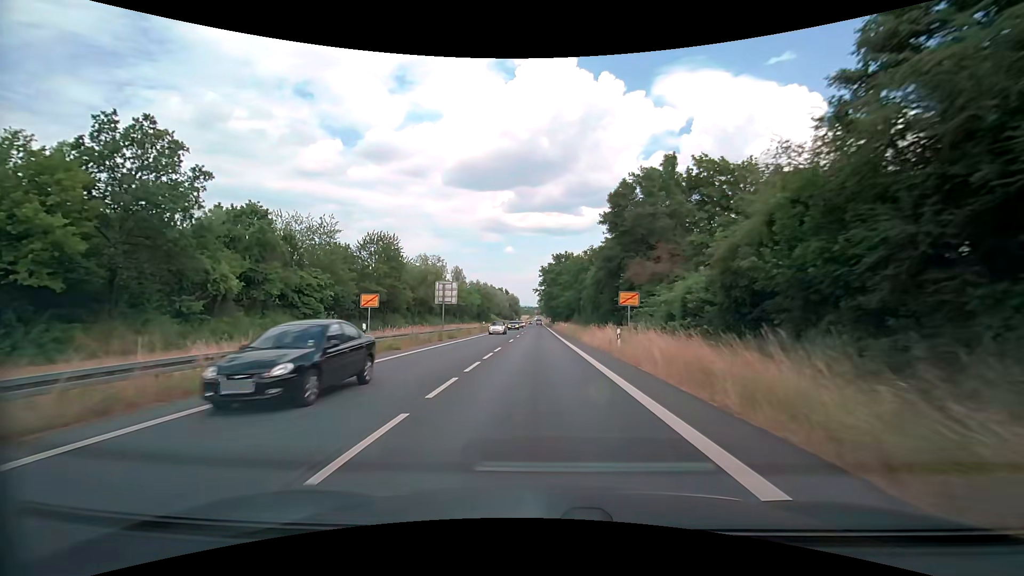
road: secondary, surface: asphalt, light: Day
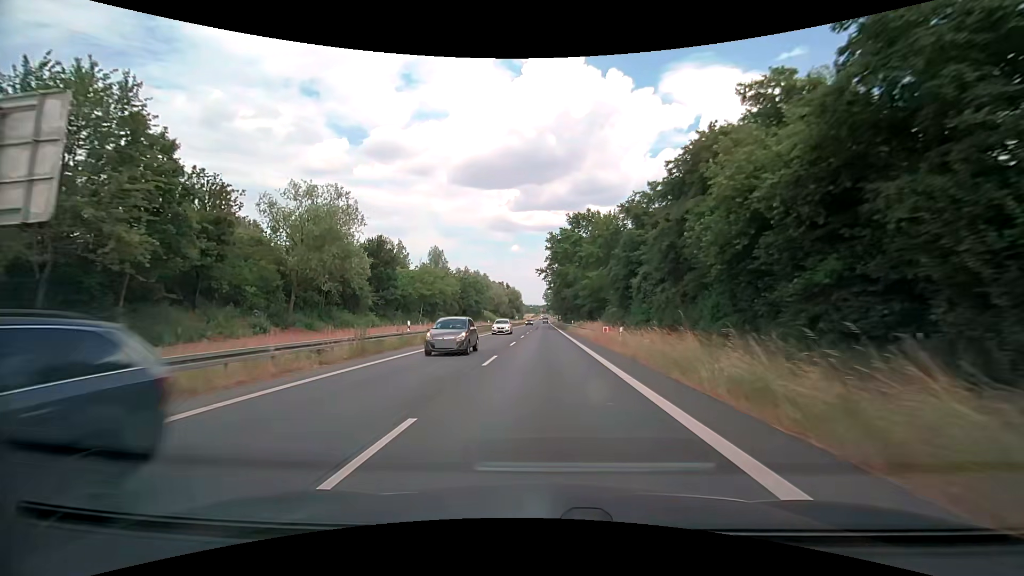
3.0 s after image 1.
(-0.9, +42.5) m; -2°
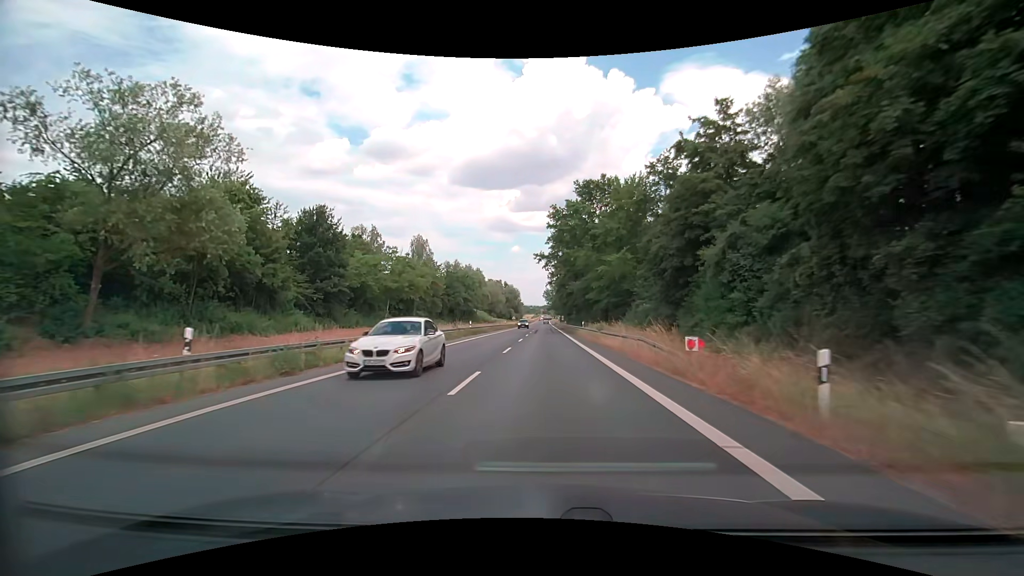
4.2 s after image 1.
(+0.2, +17.6) m; +1°
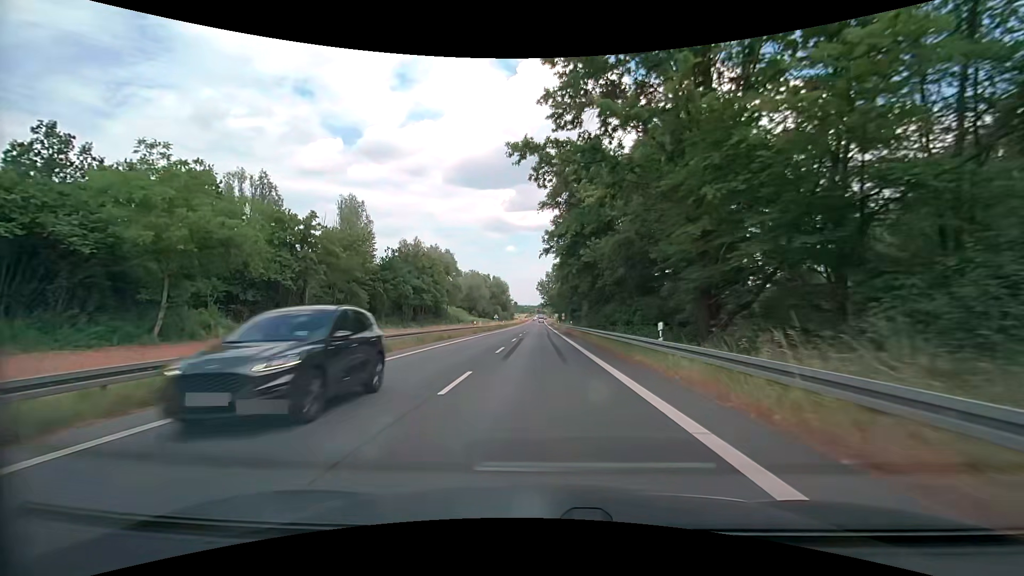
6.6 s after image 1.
(+0.3, +35.7) m; +1°
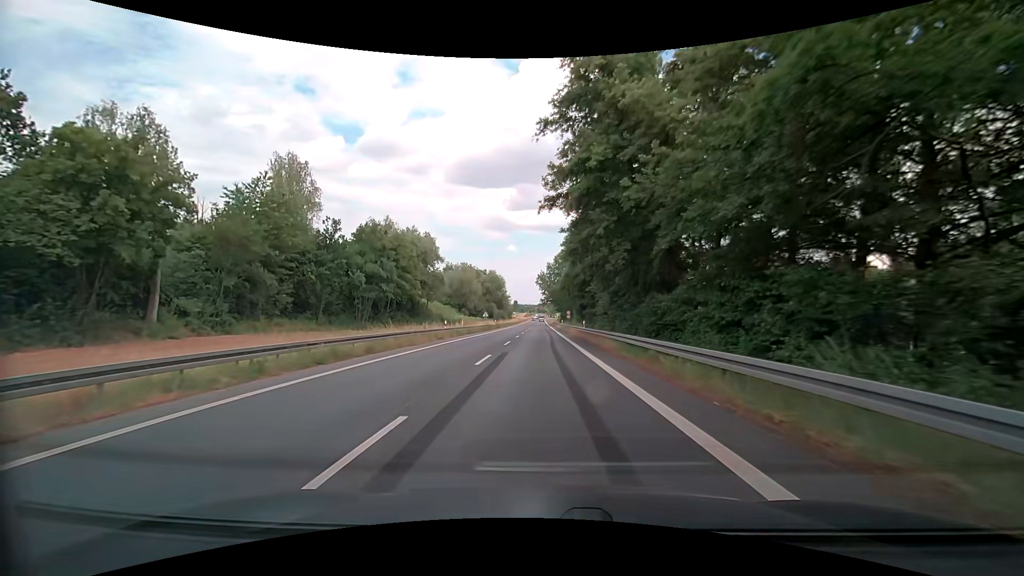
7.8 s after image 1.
(0.0, +18.0) m; 0°
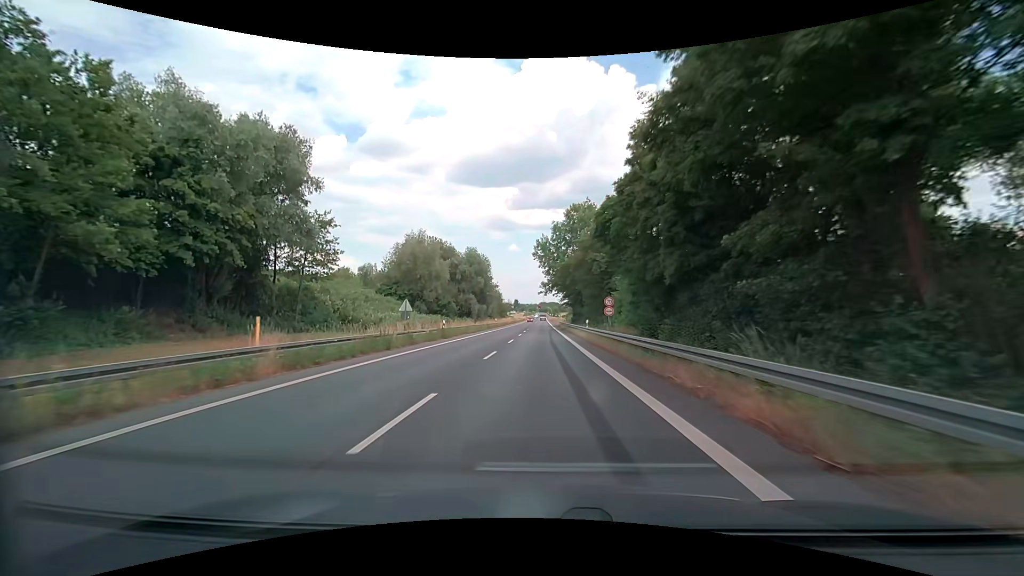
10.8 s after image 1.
(-0.5, +45.6) m; -1°
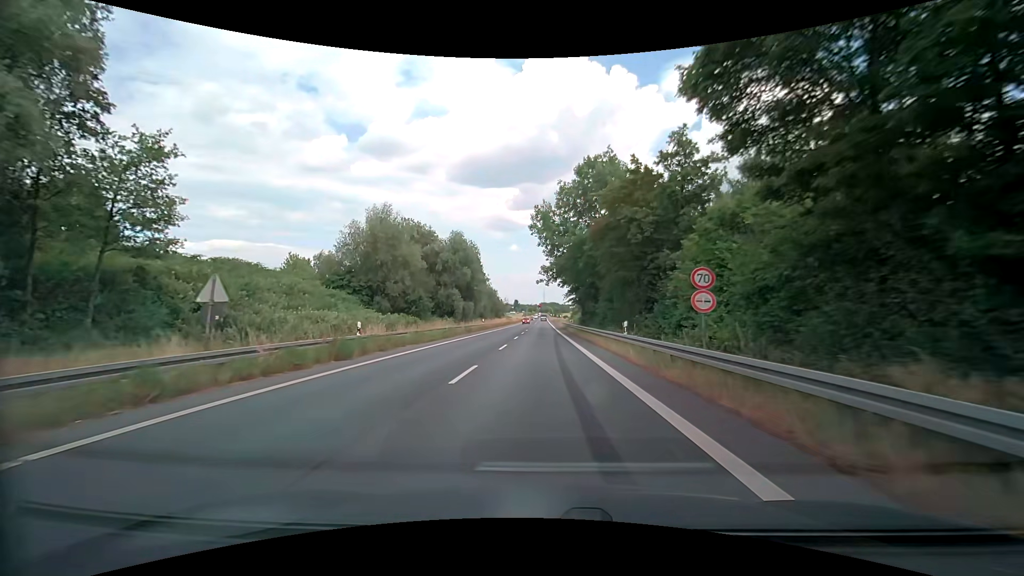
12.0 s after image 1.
(0.0, +18.4) m; 0°
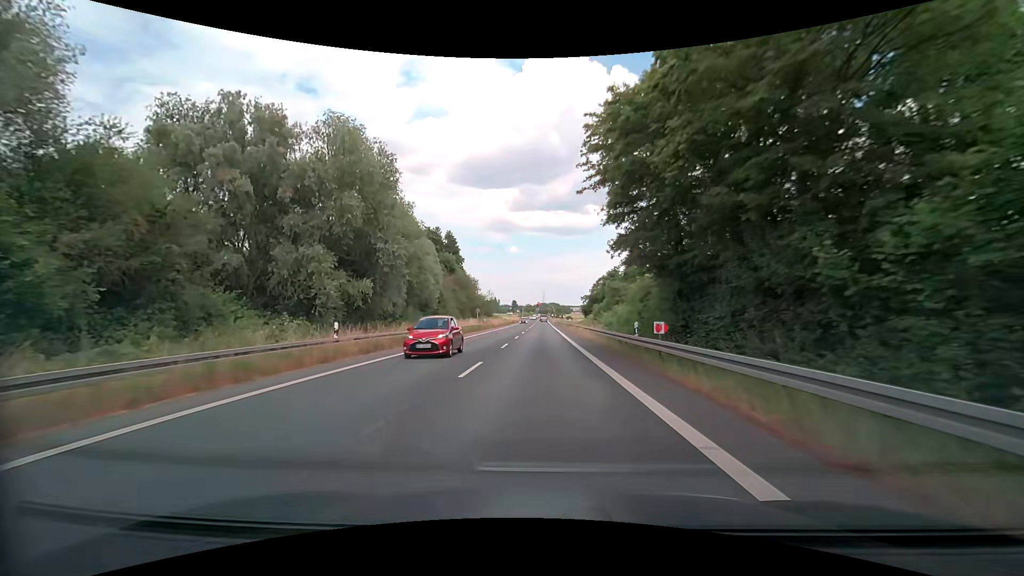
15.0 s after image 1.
(0.0, +46.5) m; 0°
(0, +10) (0, +20) (0, +30) (0, +40) (0, +50) (0, +60) (0, +70) (0, +80) (0, +90) (0, +100) m
